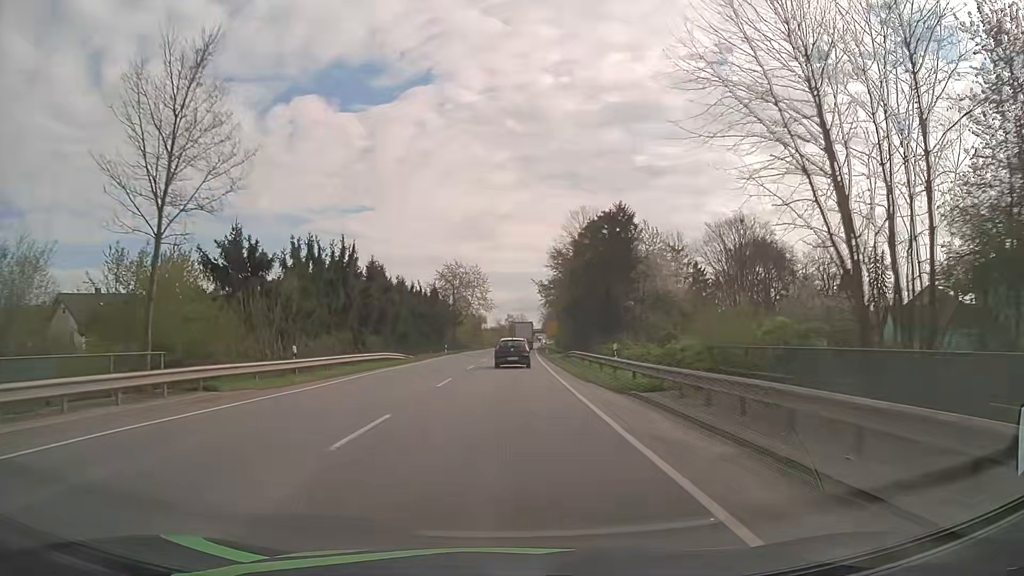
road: primary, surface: asphalt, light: Day
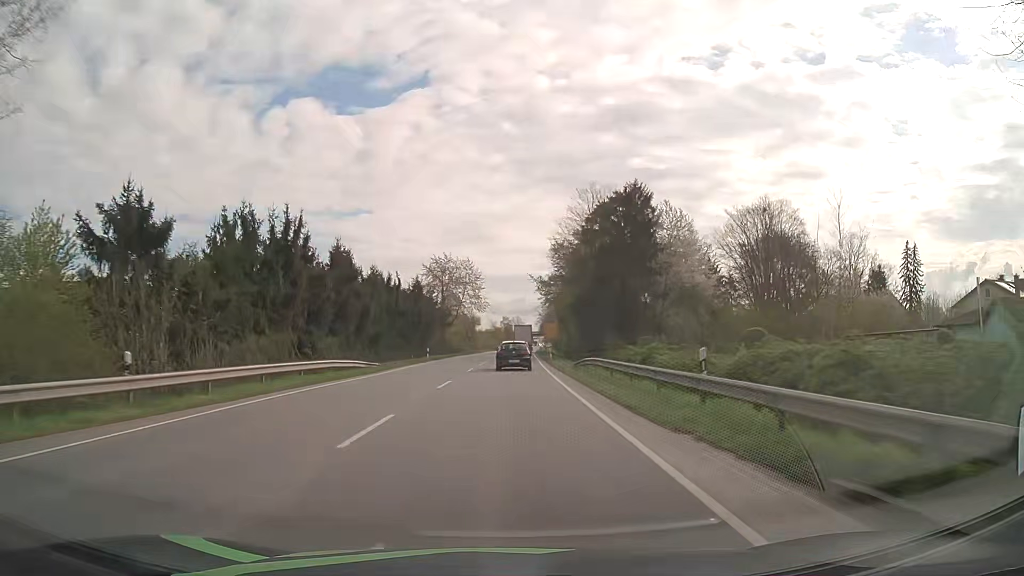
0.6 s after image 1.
(0.0, +11.6) m; 0°
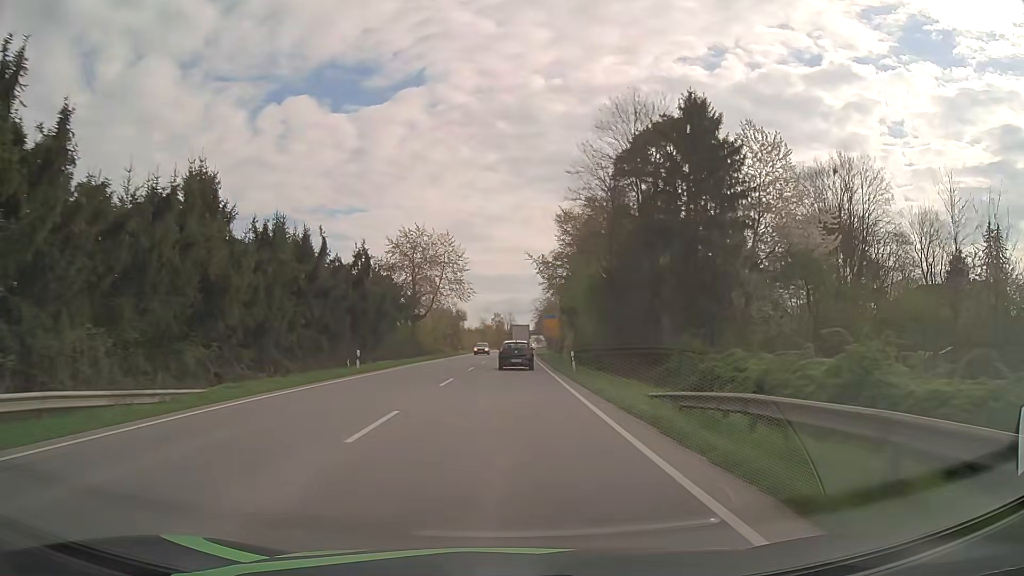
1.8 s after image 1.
(+0.2, +23.3) m; +1°
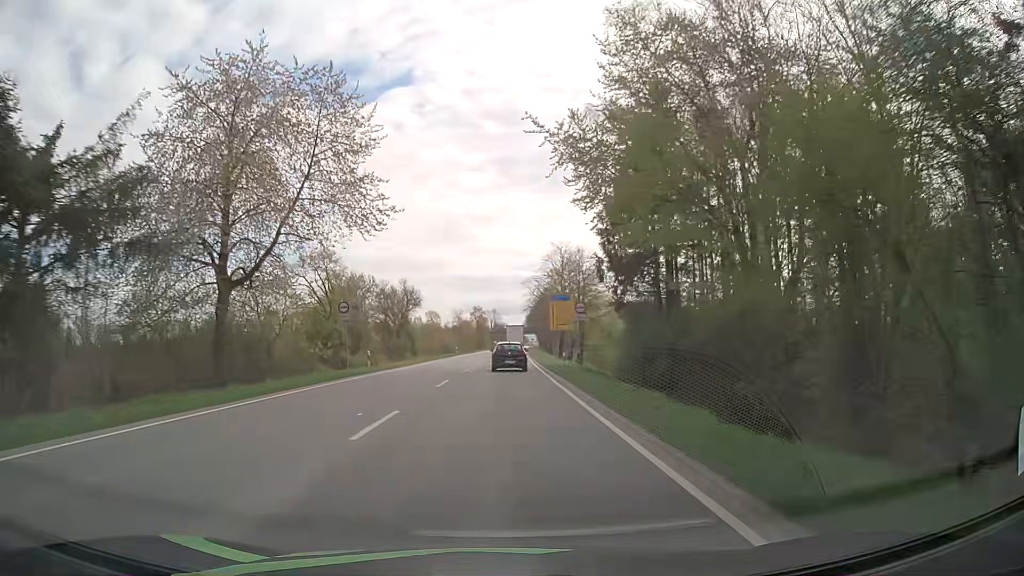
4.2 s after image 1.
(+0.6, +47.1) m; +1°
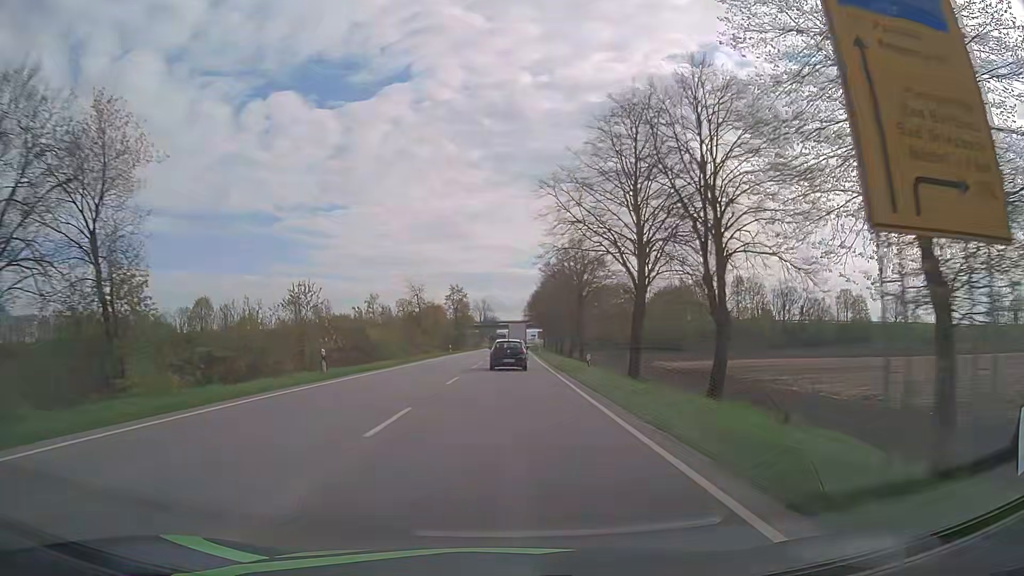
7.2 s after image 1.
(+0.1, +59.6) m; 0°
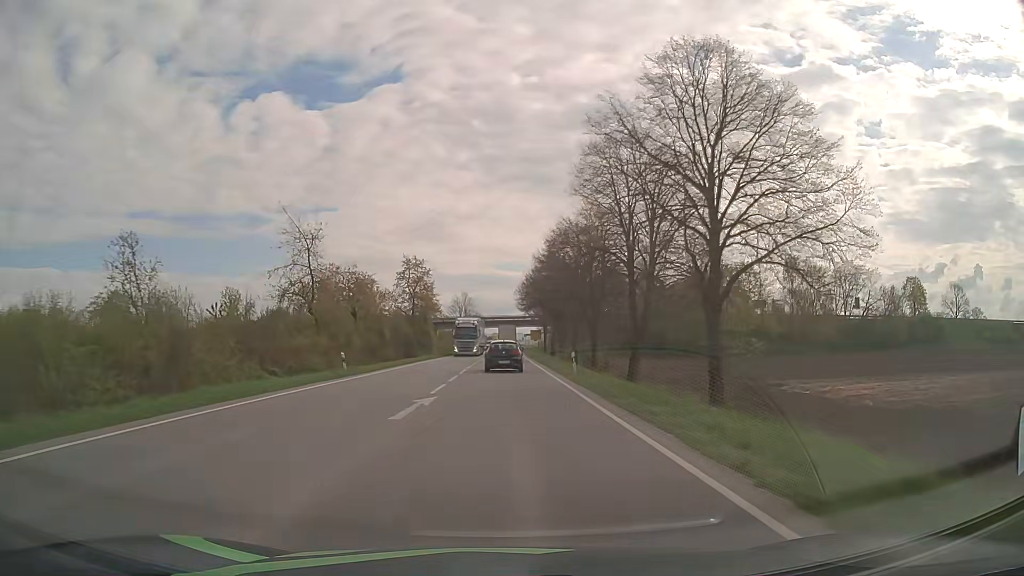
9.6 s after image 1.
(+0.3, +45.4) m; +1°
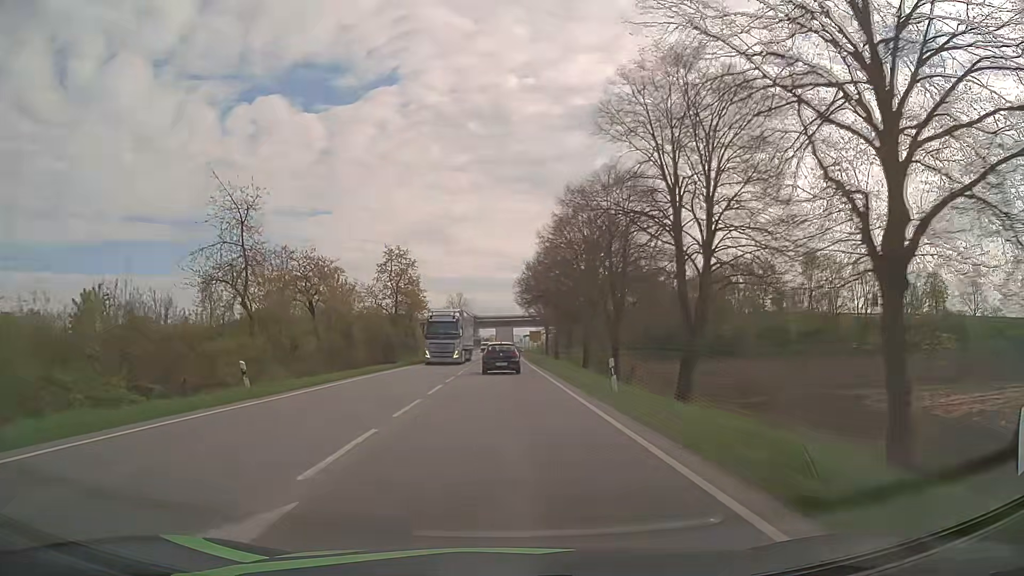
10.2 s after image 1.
(0.0, +11.2) m; 0°
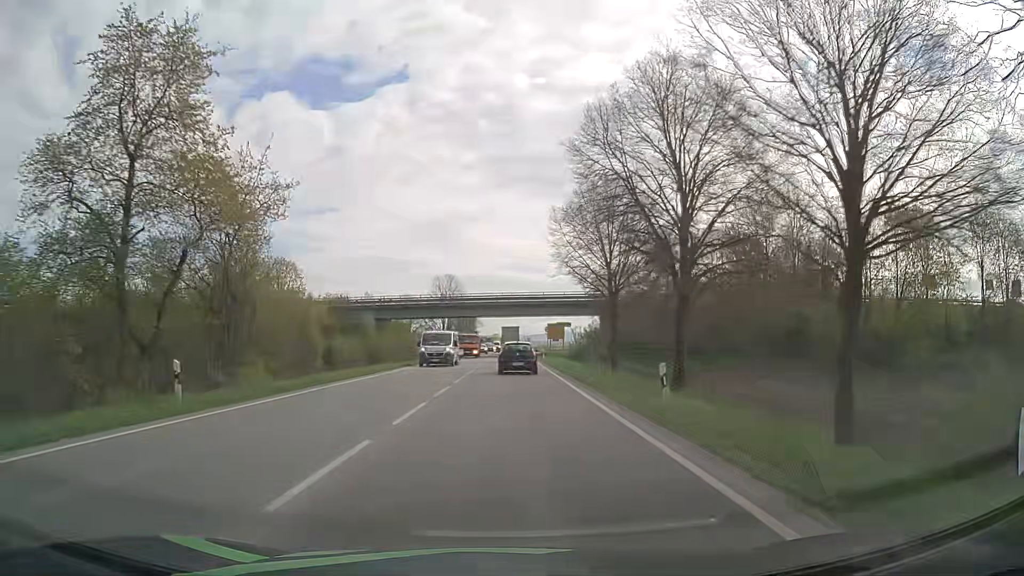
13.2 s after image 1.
(-0.5, +55.4) m; 0°
(0, +10) (0, +20) (0, +30) (0, +40) (0, +50) (0, +60) (0, +70) (+1, +80) (+1, +90) (+1, +100) m
